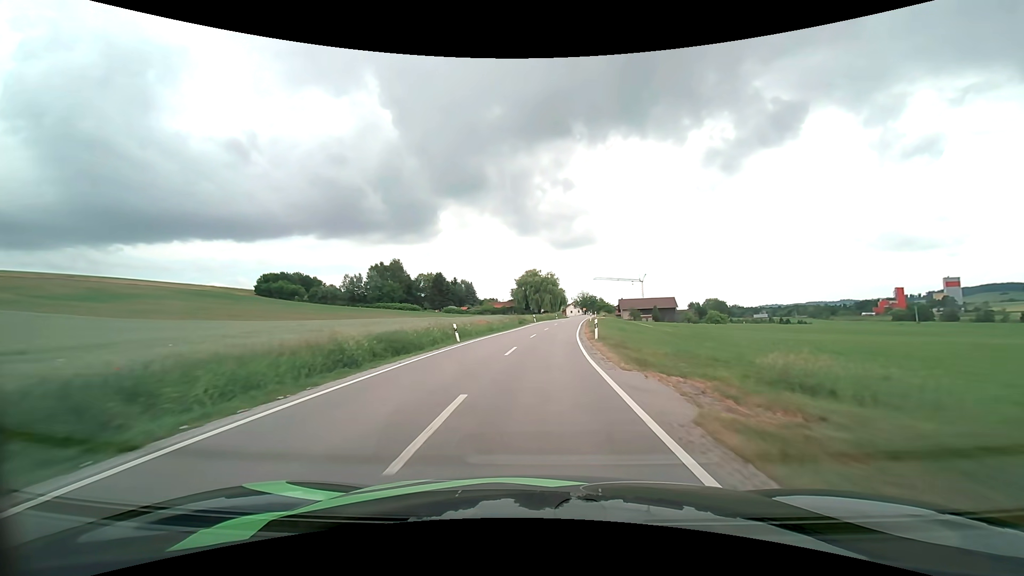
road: secondary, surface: asphalt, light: Day
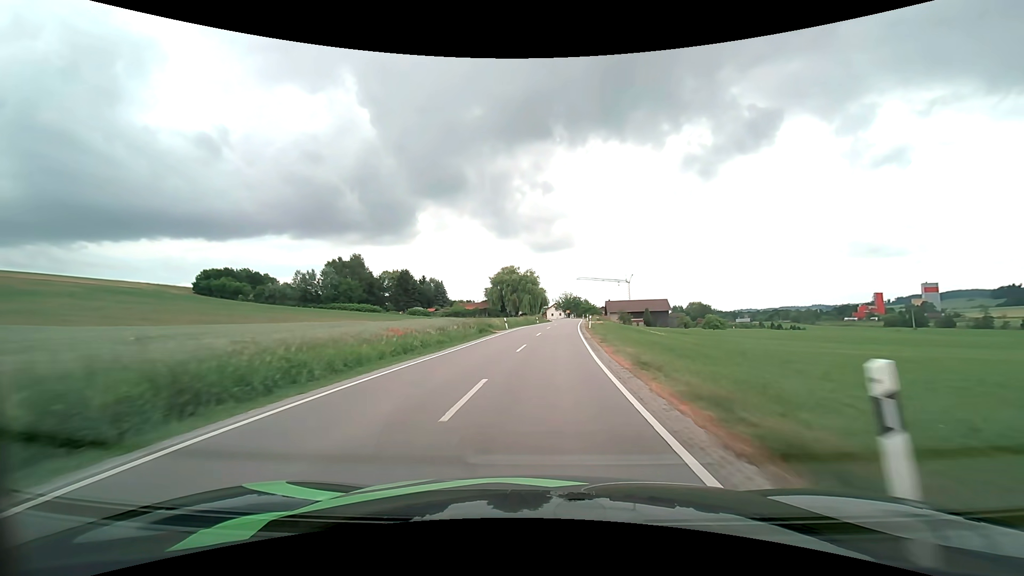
(+0.4, +22.1) m; +2°
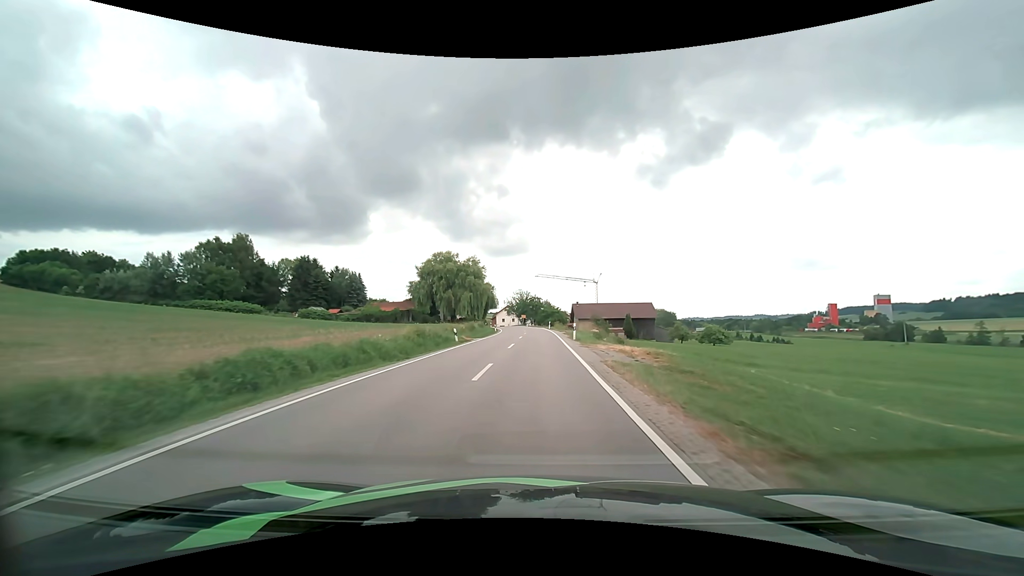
(+2.1, +43.9) m; +6°
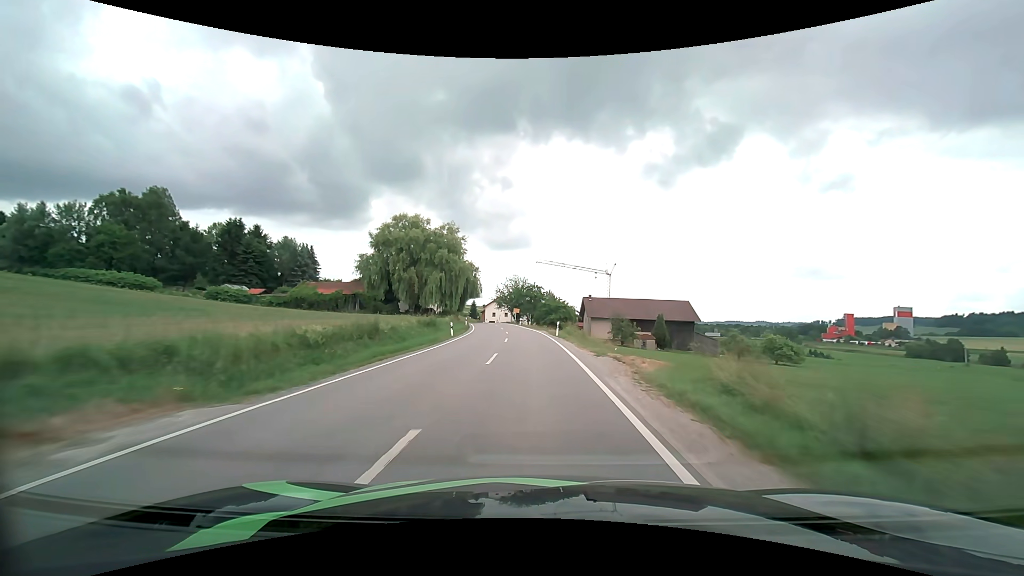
(+0.1, +32.7) m; 0°
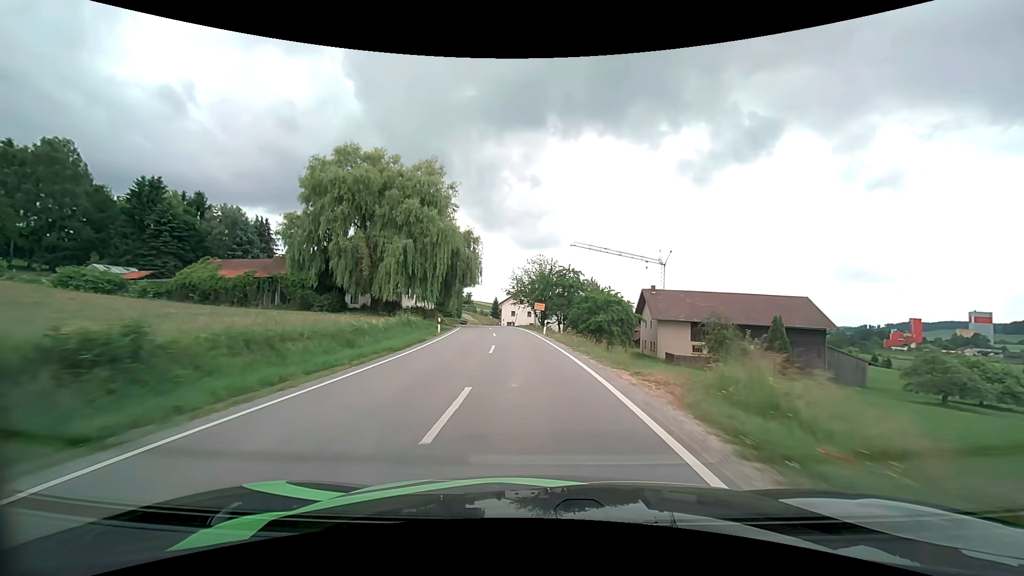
(-0.6, +32.8) m; -3°
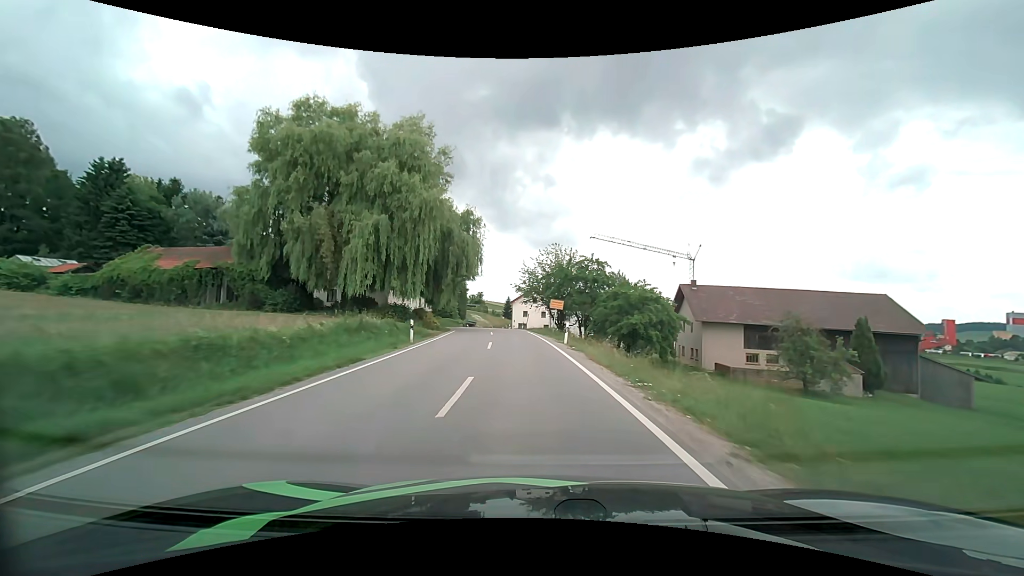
(-0.1, +10.9) m; -2°
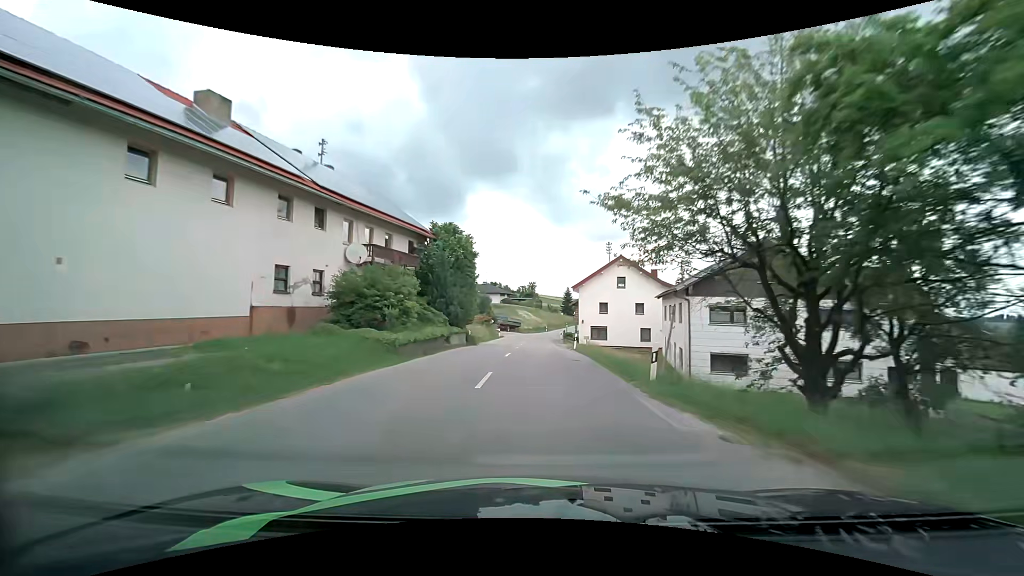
(-2.7, +42.4) m; -6°
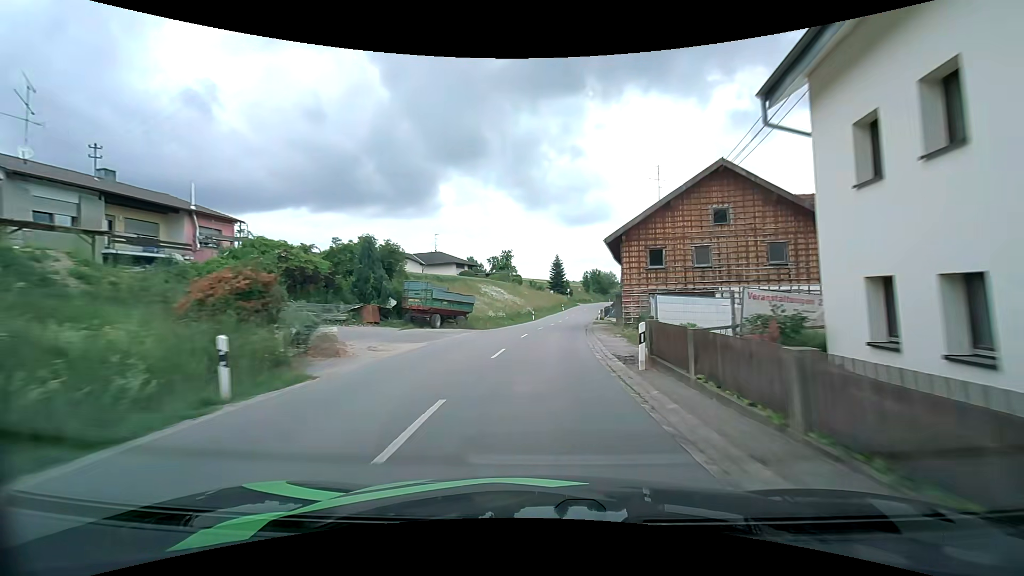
(-0.4, +50.1) m; +2°
(0, +10) (+1, +20) (+2, +30) (+3, +40) (+4, +50) (+5, +60) (+6, +70) (+8, +80) (+10, +89) (+12, +99) m
